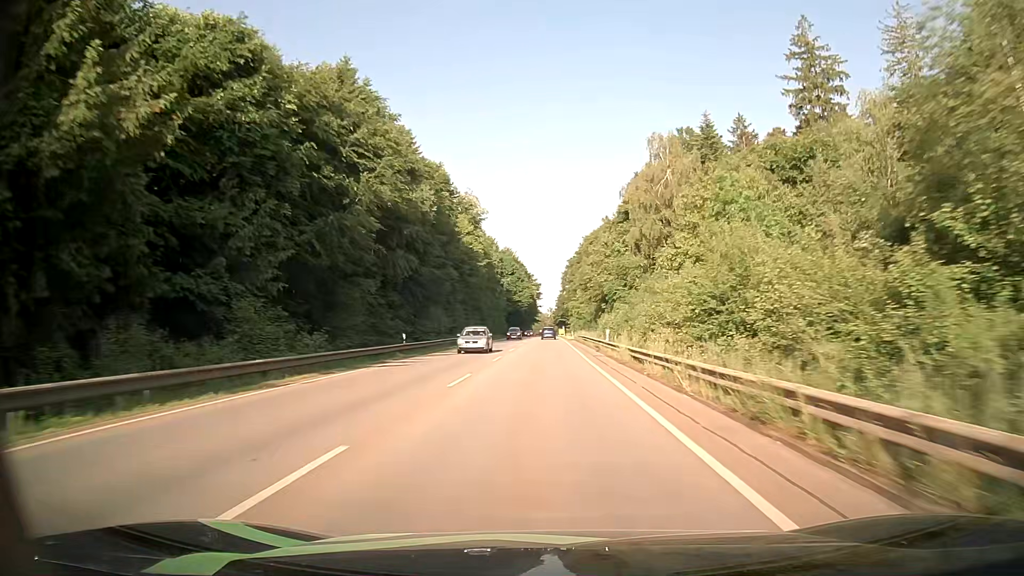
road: secondary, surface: asphalt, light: Day
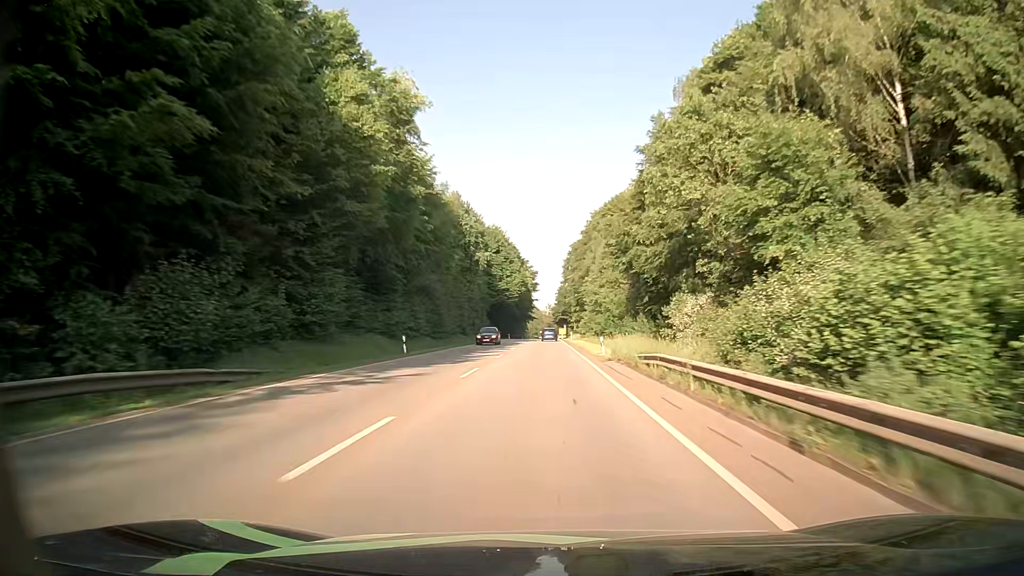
(0.0, +46.0) m; 0°
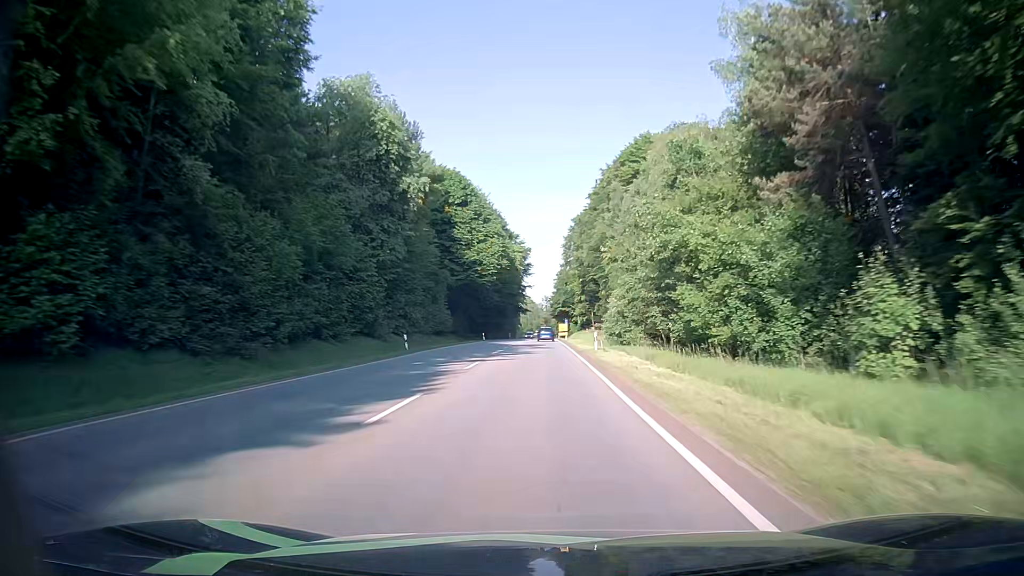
(+0.2, +44.8) m; 0°
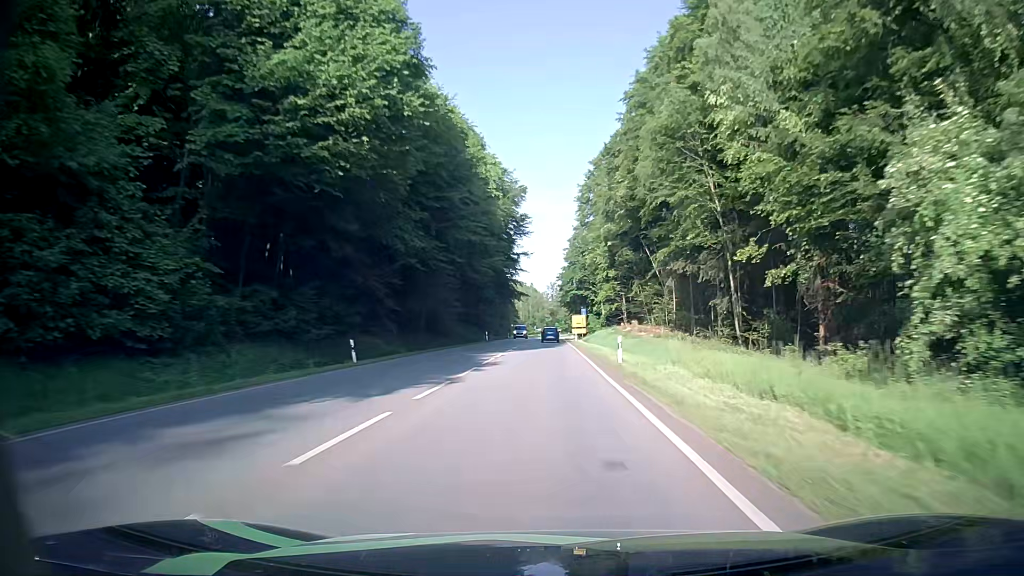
(-0.1, +56.9) m; -1°
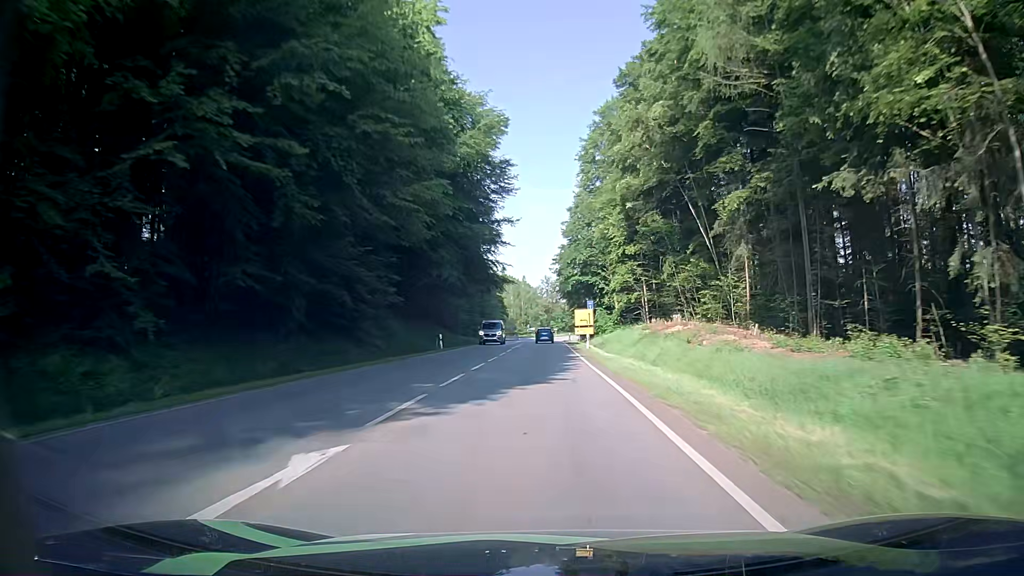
(+0.3, +27.4) m; +1°
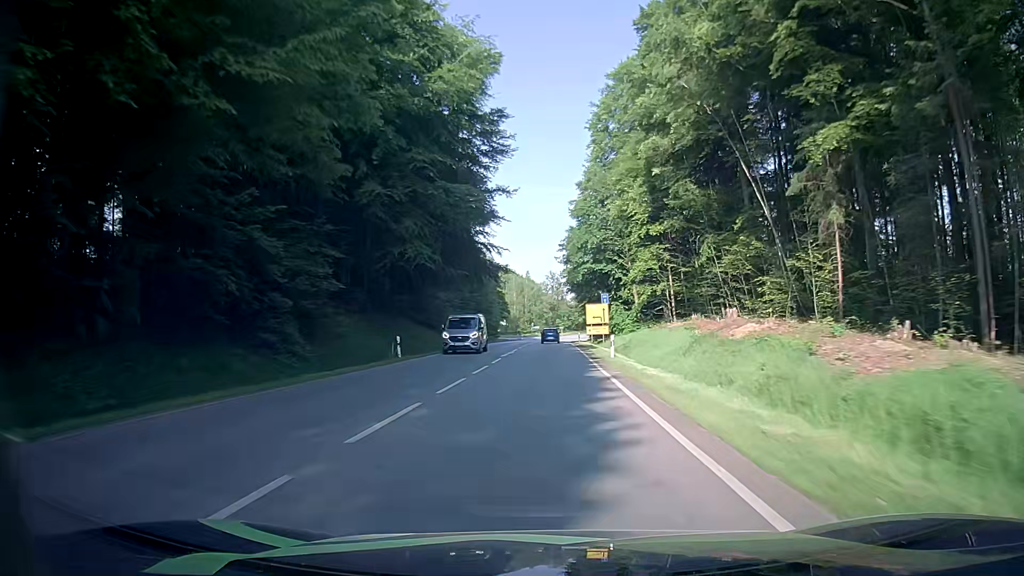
(0.0, +13.5) m; 0°
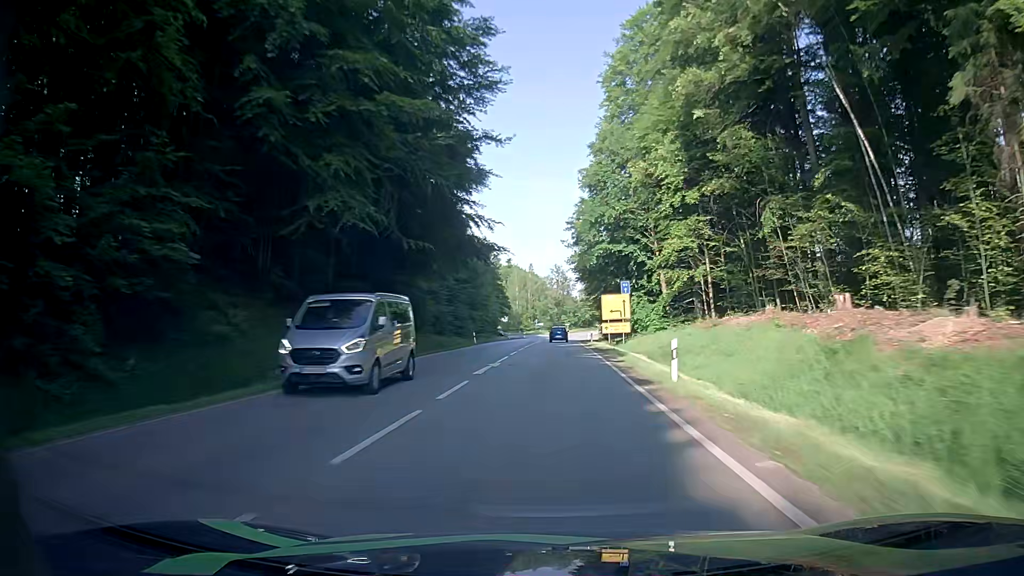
(0.0, +13.3) m; -1°
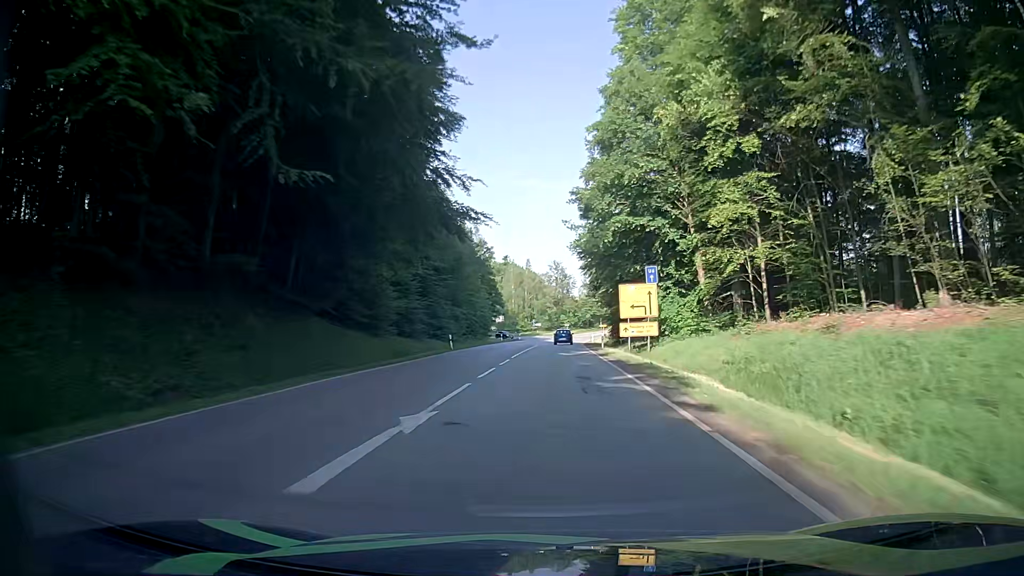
(0.0, +13.1) m; 0°
(0, +10) (0, +20) (0, +30) (0, +40) (+1, +50) (+1, +60) (+1, +70) (+2, +80) (+3, +90) (+4, +100) m
